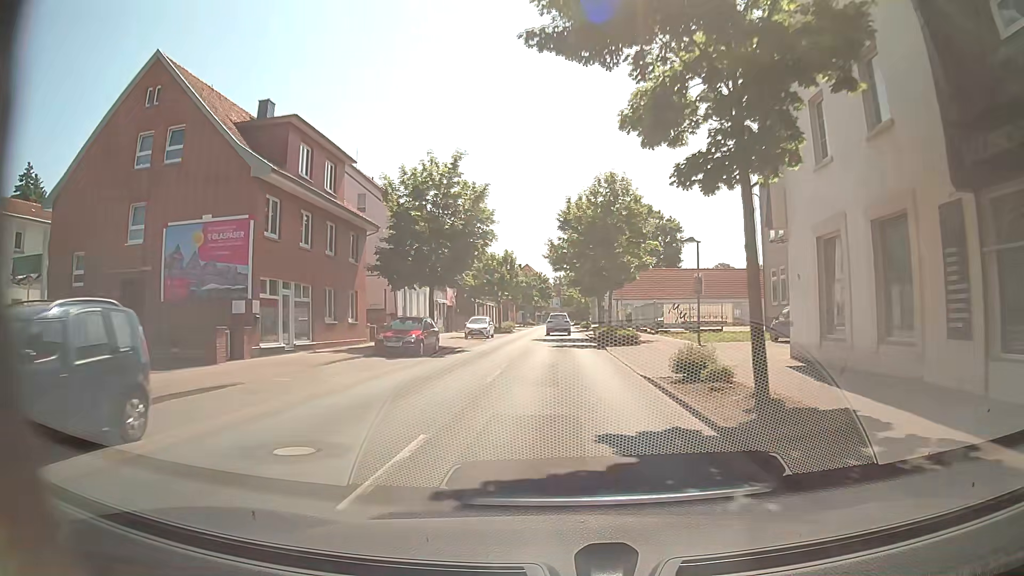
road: secondary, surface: asphalt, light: Day
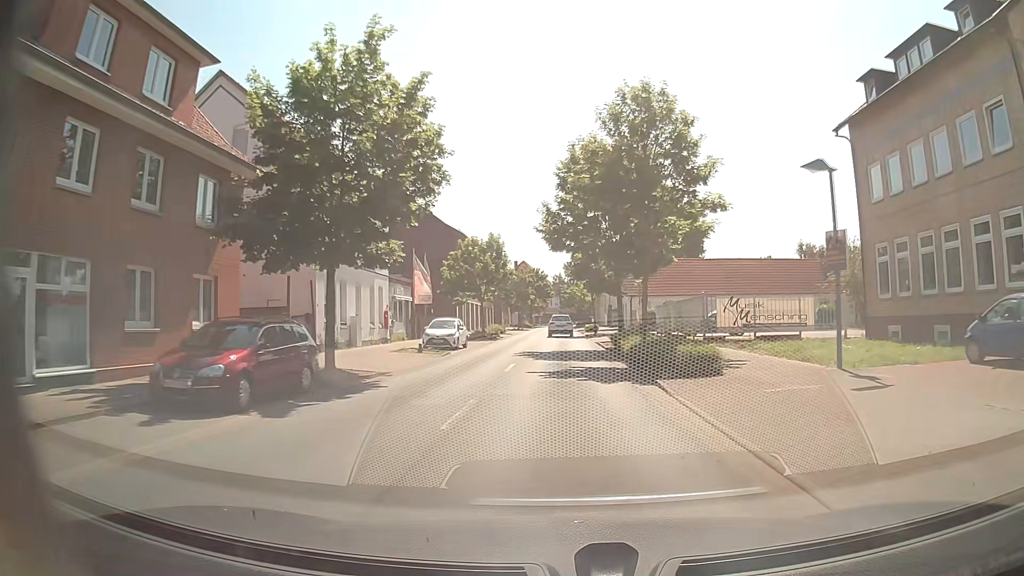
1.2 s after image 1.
(-0.2, +14.6) m; -1°
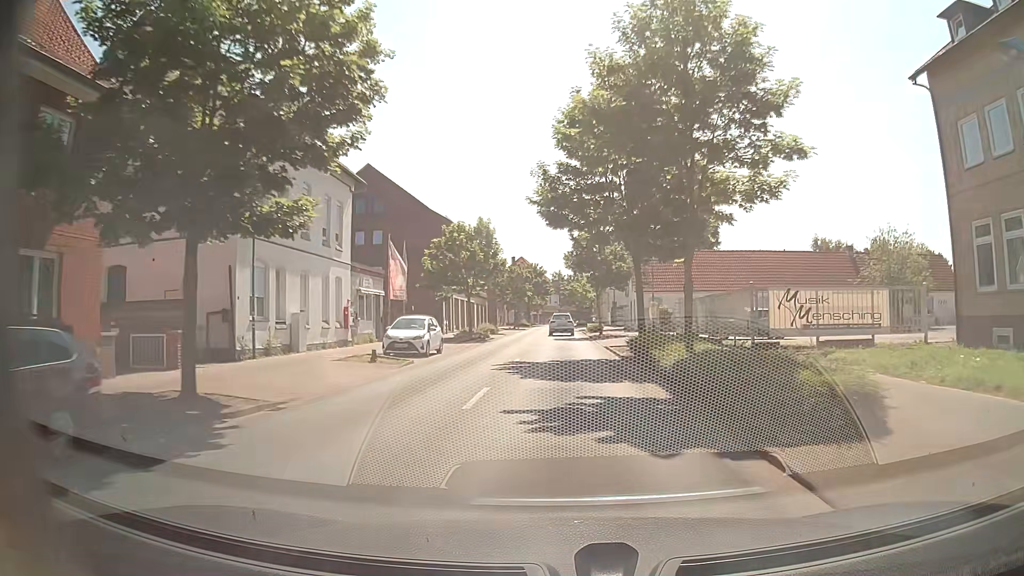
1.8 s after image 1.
(0.0, +7.4) m; +1°
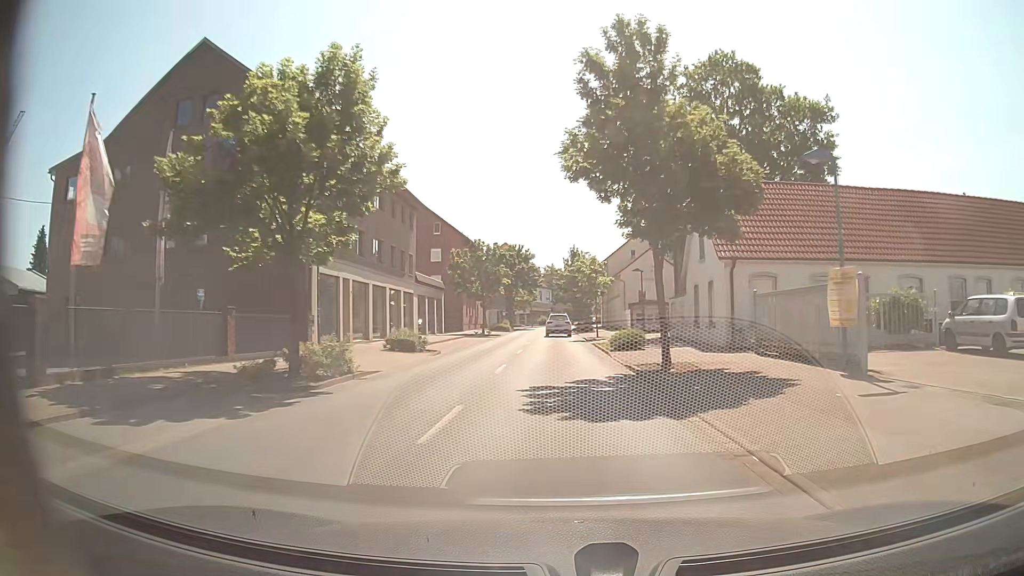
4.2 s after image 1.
(-0.1, +29.9) m; 0°
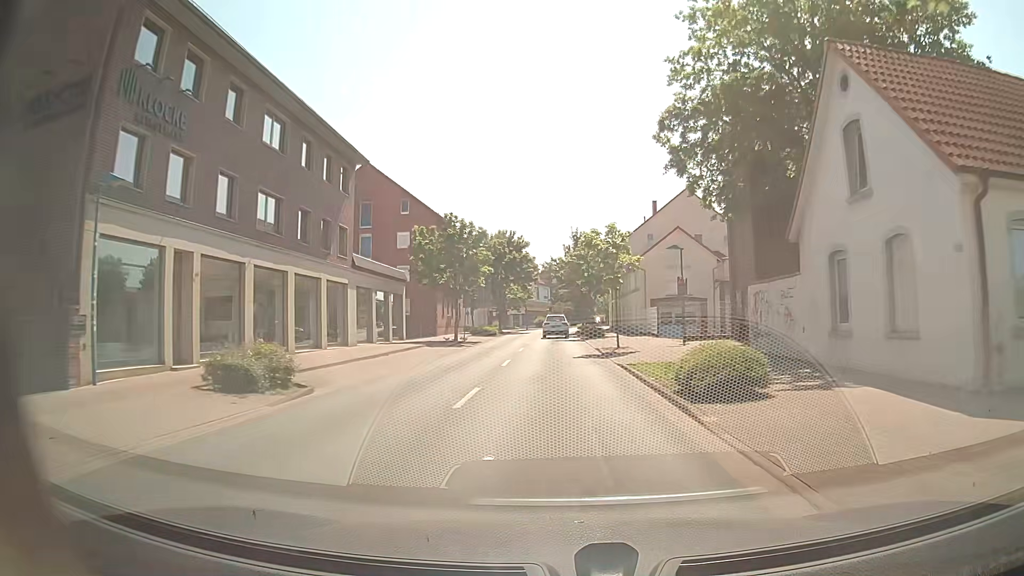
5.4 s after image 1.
(0.0, +15.1) m; -1°
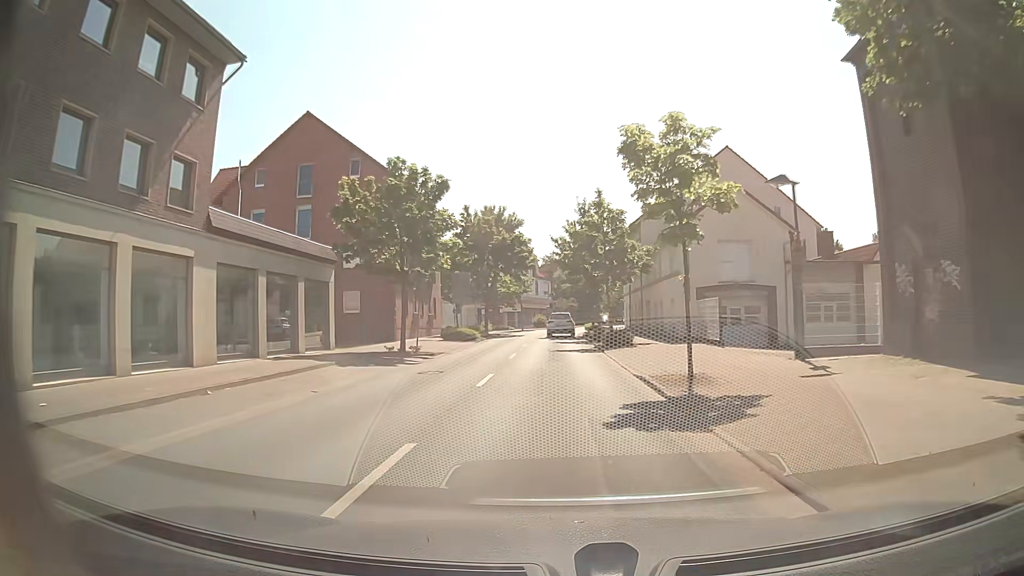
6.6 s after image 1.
(+0.2, +15.1) m; 0°
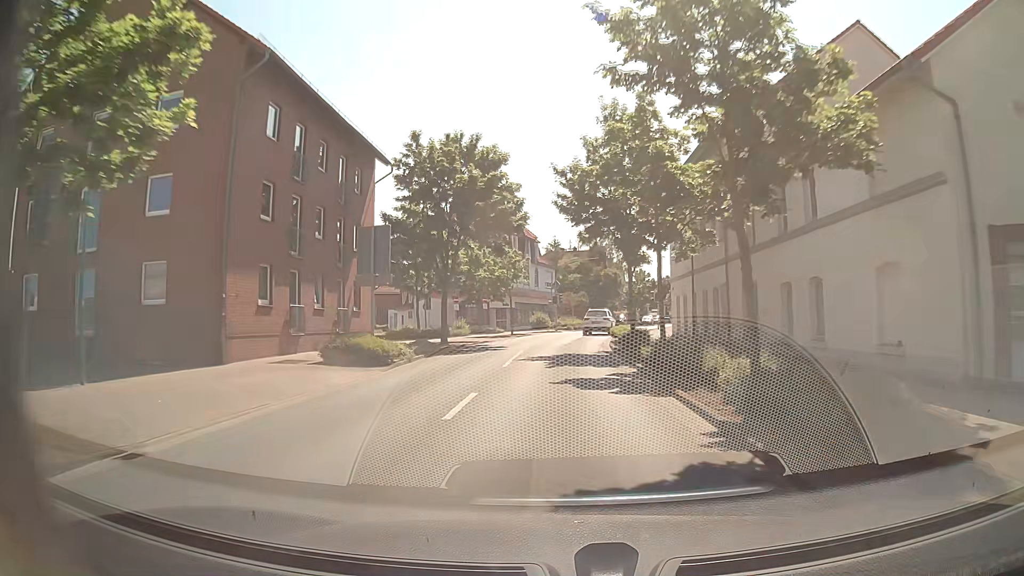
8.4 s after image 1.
(-0.1, +22.6) m; 0°
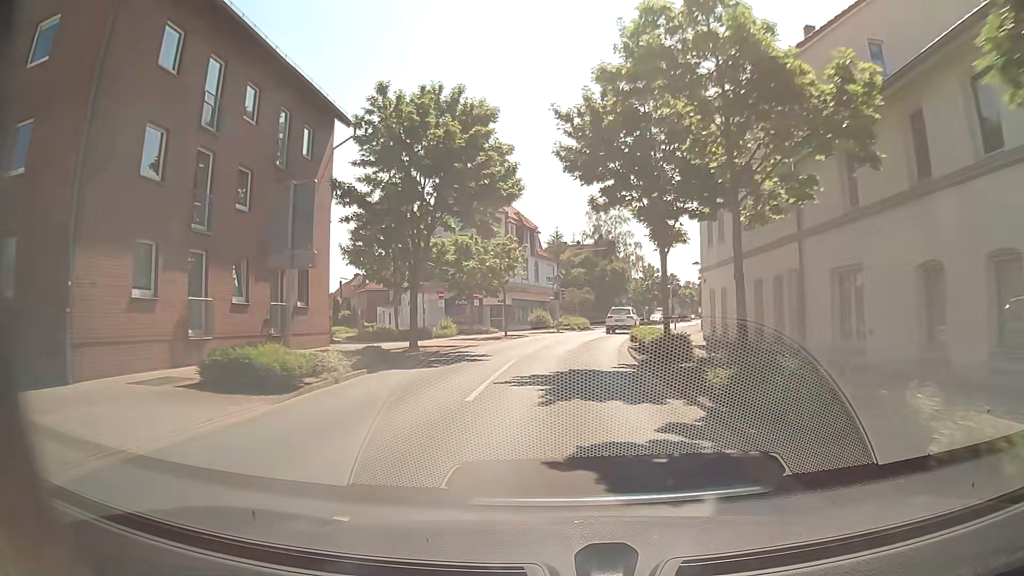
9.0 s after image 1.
(0.0, +7.4) m; -1°
(0, +10) (0, +20) (+1, +30) (+3, +40) (+5, +50) (+8, +59) (+10, +69) (+13, +78) (+16, +88) (+19, +98) m
